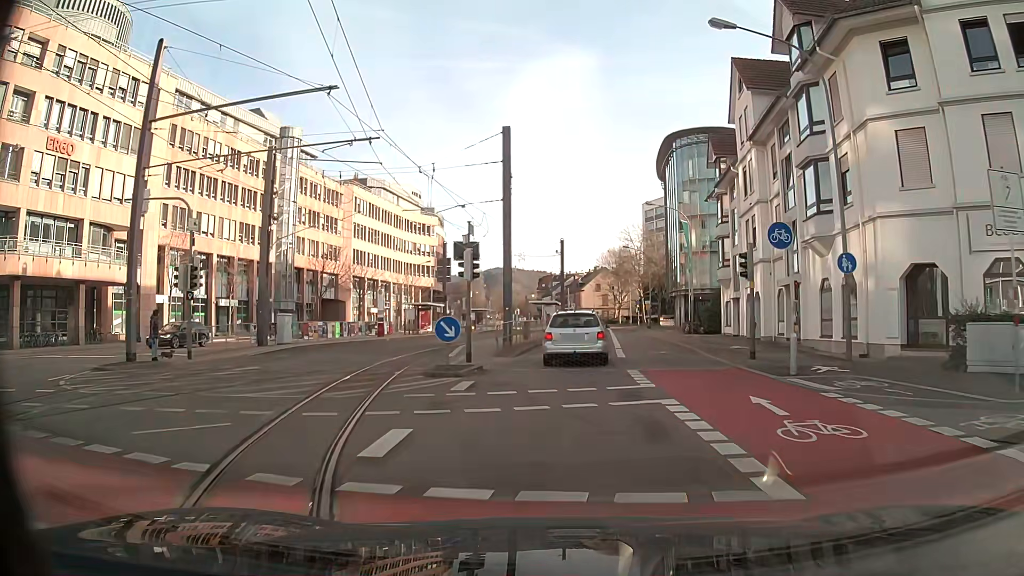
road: primary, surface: asphalt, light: Day
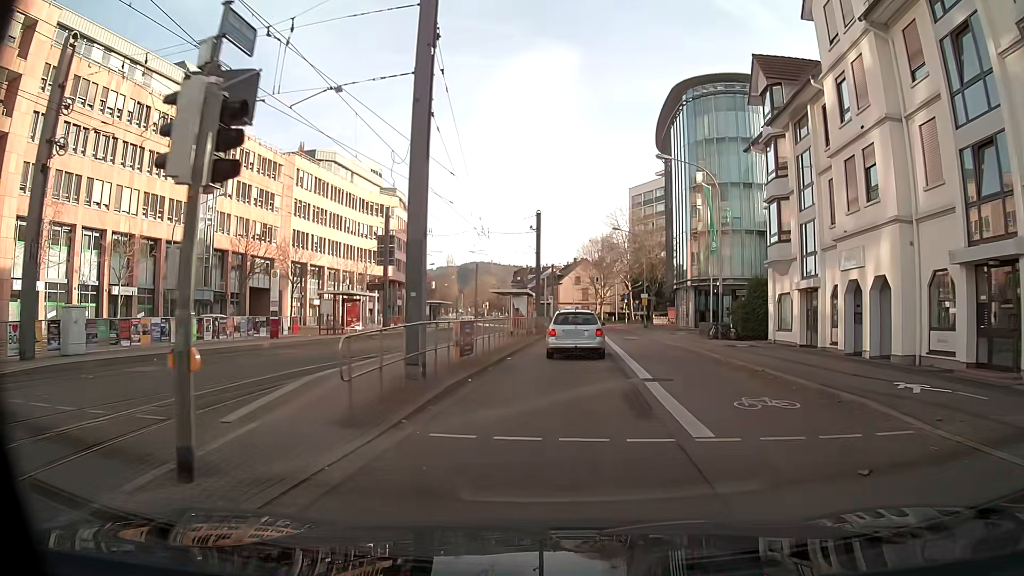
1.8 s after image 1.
(+0.3, +14.5) m; +2°
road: secondary
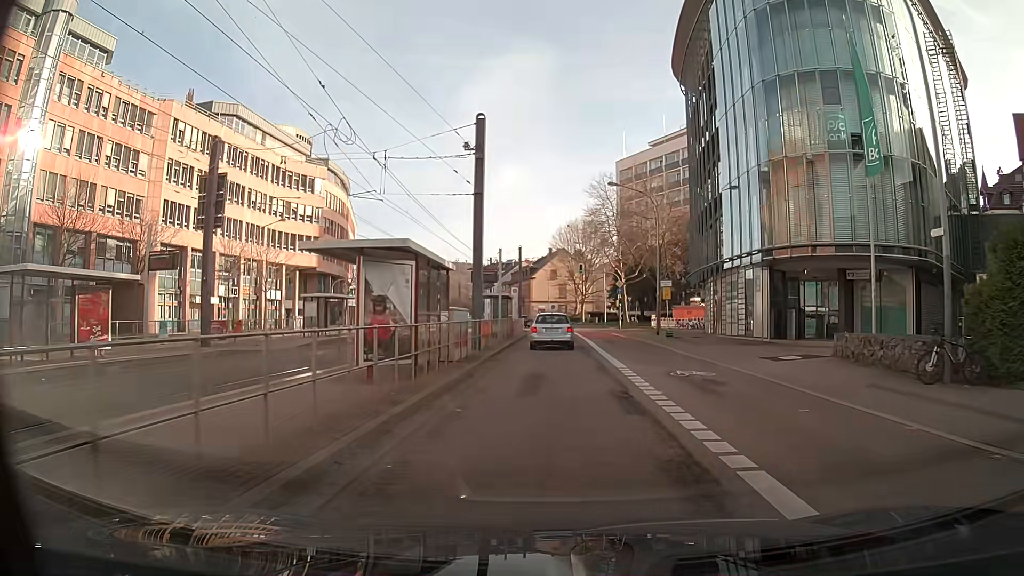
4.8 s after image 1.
(+0.4, +23.5) m; +2°
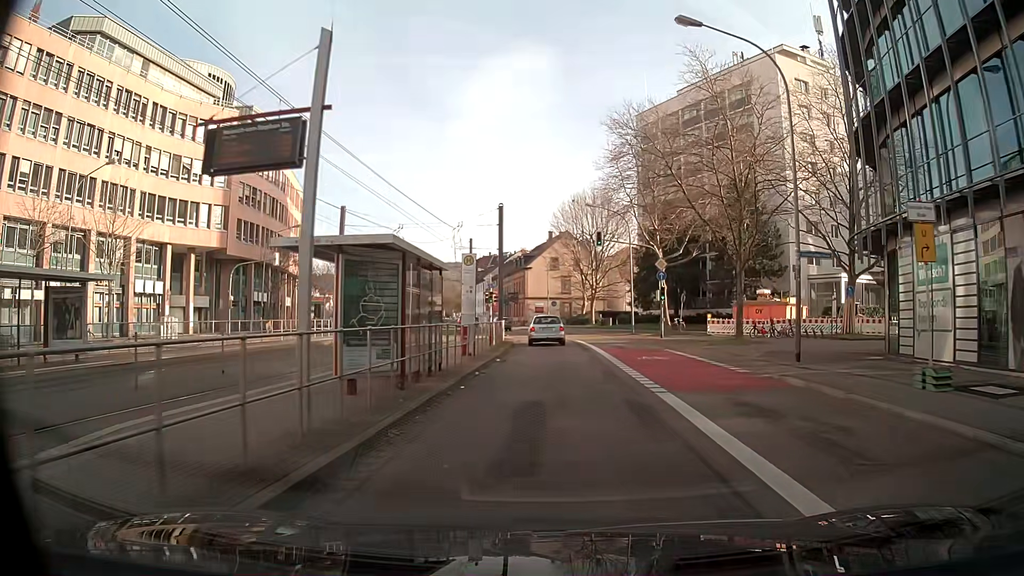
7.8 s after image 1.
(0.0, +25.8) m; 0°
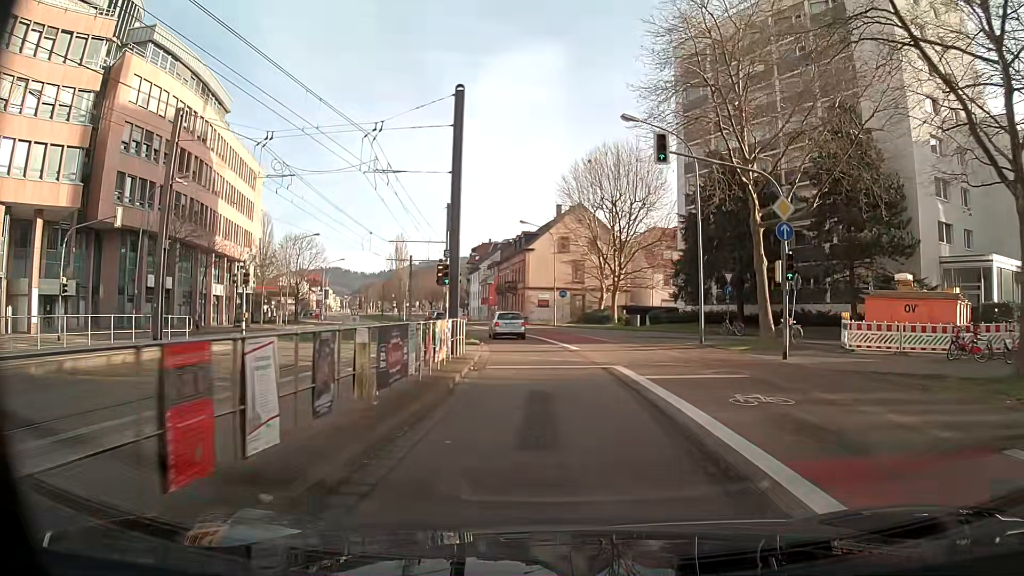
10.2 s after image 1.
(-0.1, +21.7) m; -1°
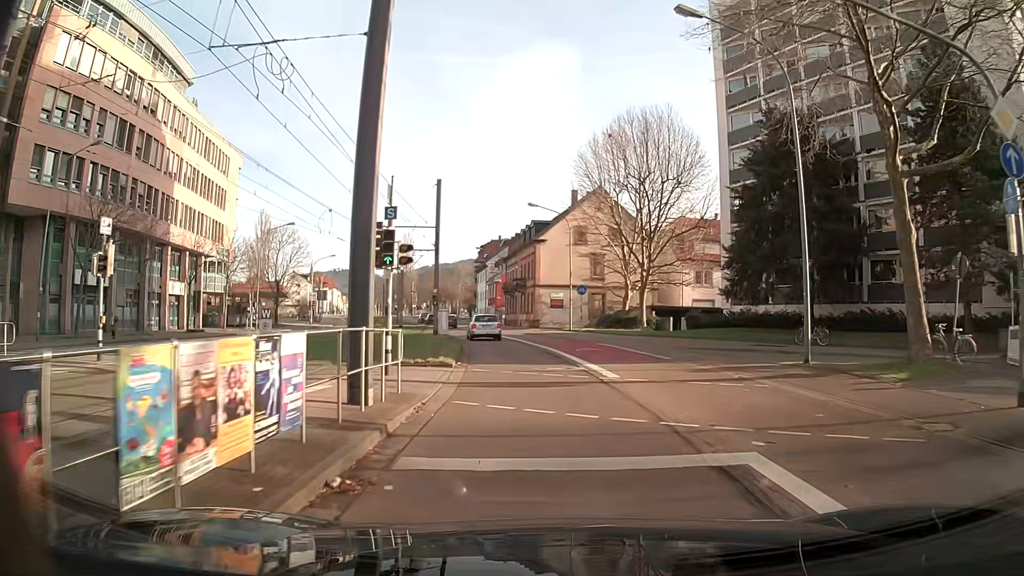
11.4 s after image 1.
(-0.2, +10.9) m; -2°
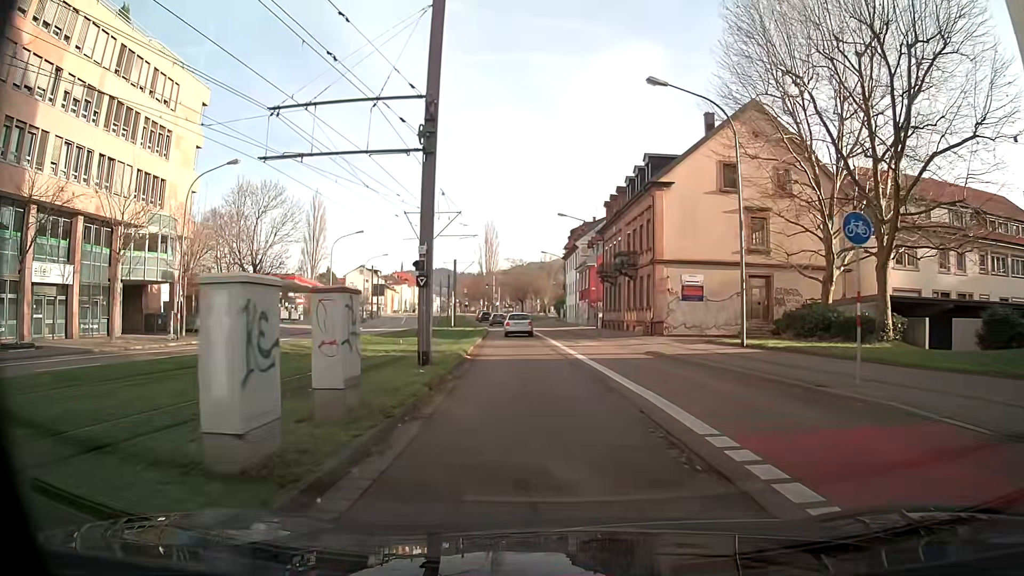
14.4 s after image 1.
(-1.9, +27.3) m; -8°
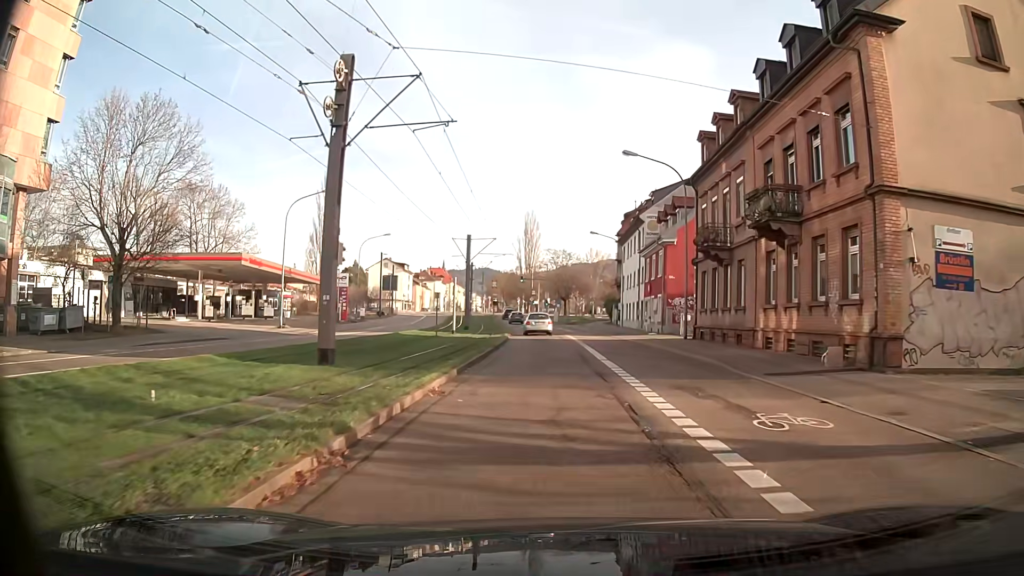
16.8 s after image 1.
(-0.6, +22.5) m; -3°
(0, +10) (0, +20) (0, +30) (-1, +40) (-1, +50) (-2, +60) (-3, +70) (-4, +80) (-5, +90) (-6, +100) m
